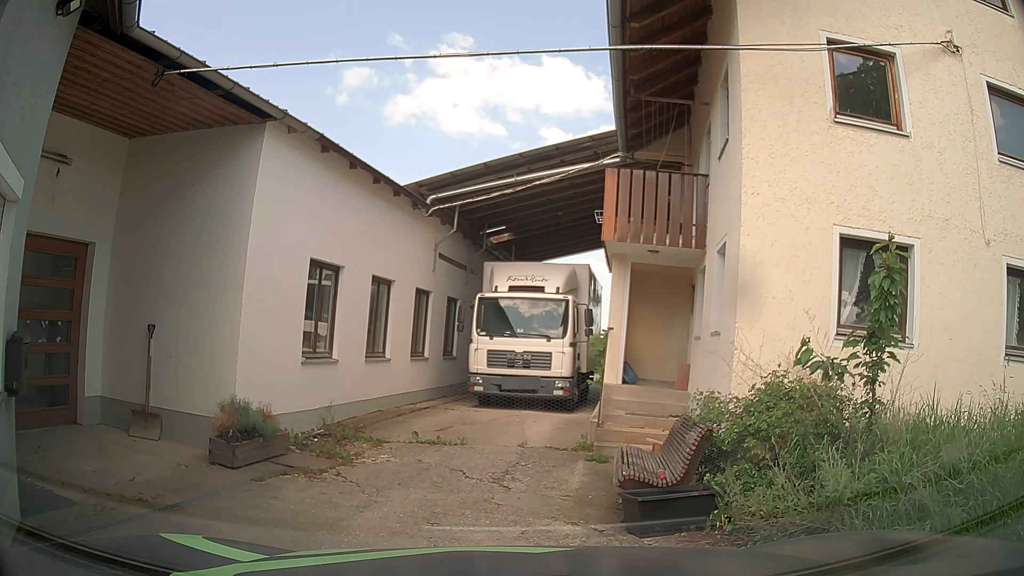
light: Day
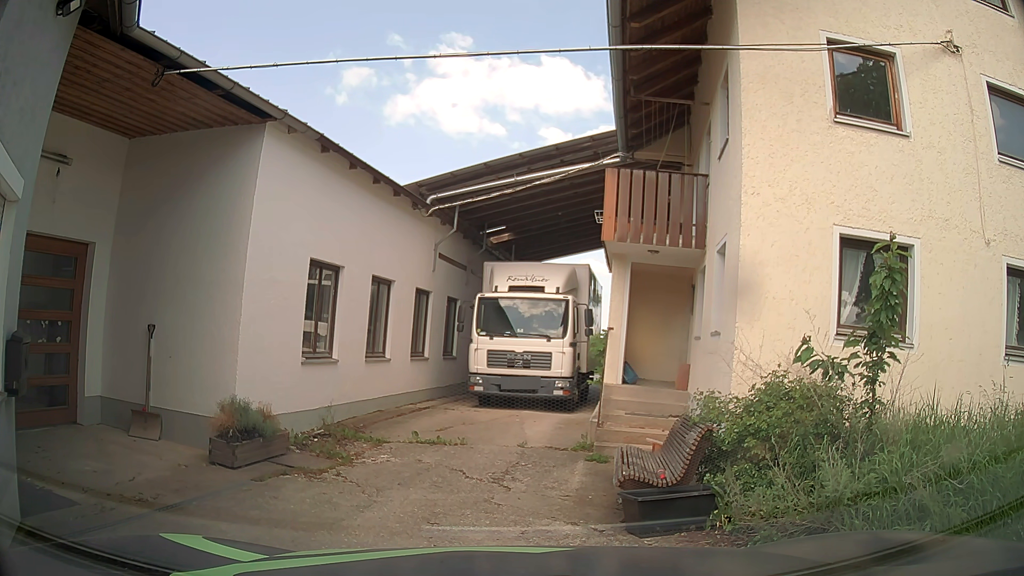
(0.0, 0.0) m; 0°
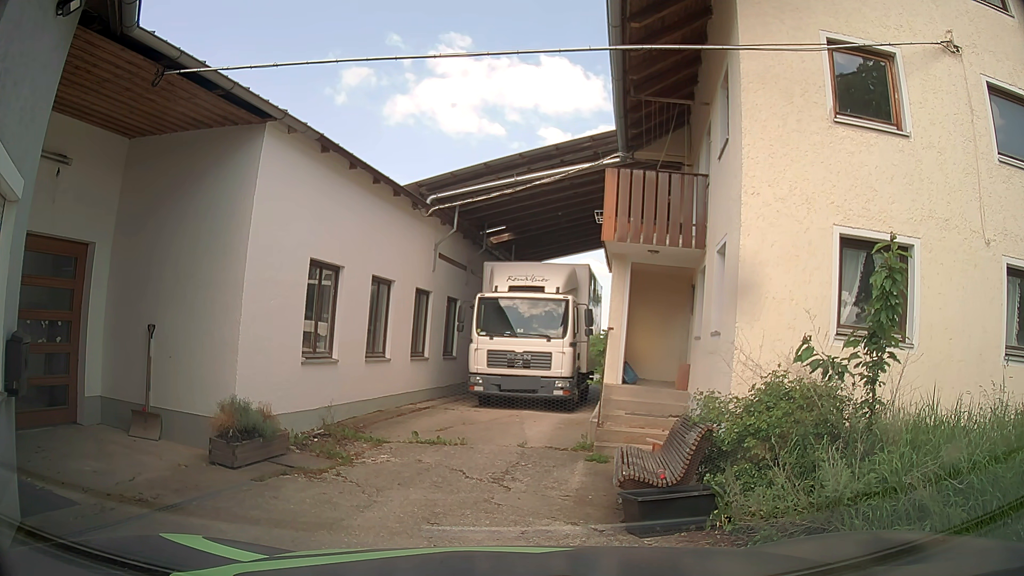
(0.0, 0.0) m; 0°
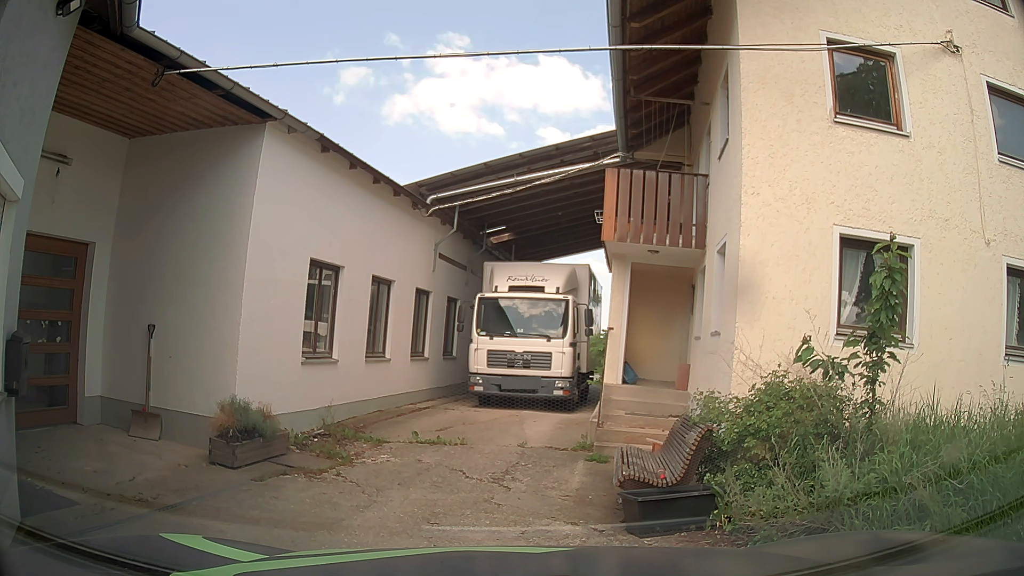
(0.0, 0.0) m; 0°
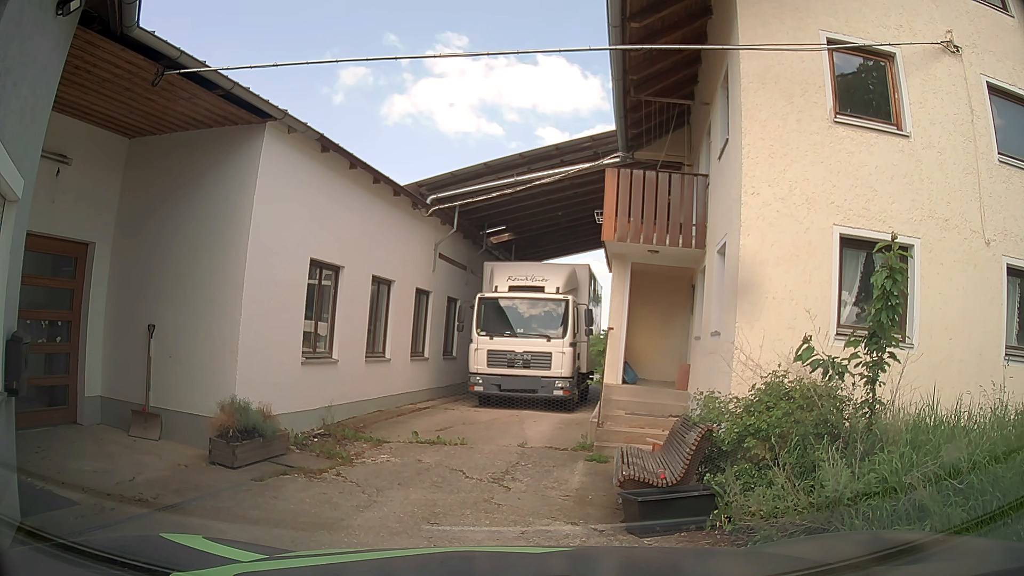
(0.0, 0.0) m; 0°
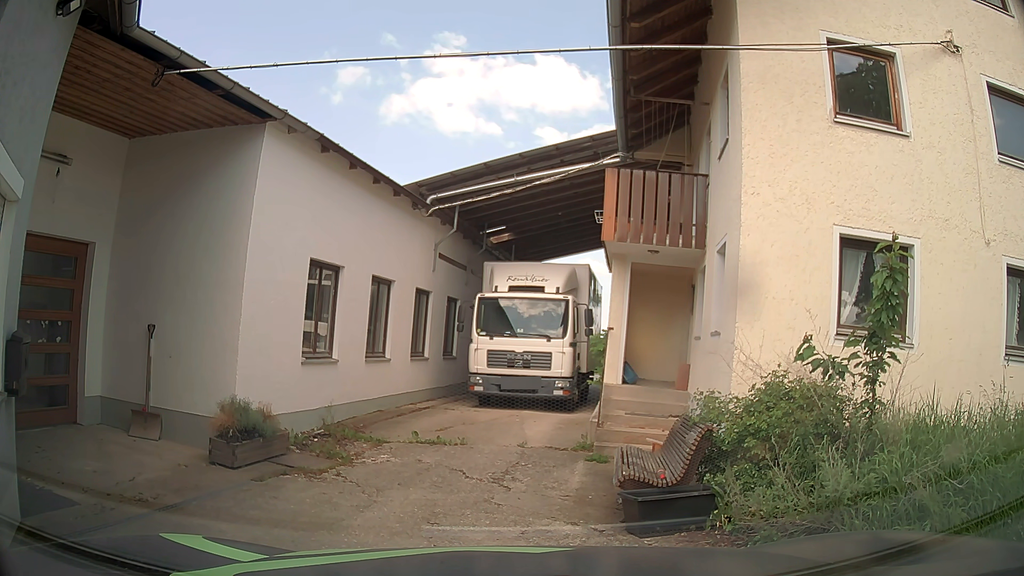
(0.0, 0.0) m; 0°
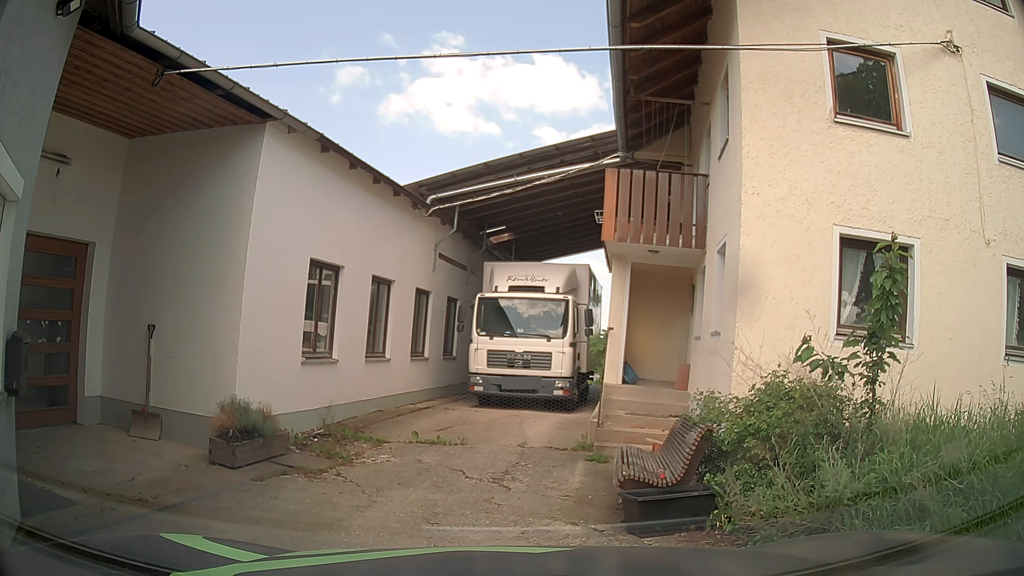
(0.0, 0.0) m; 0°
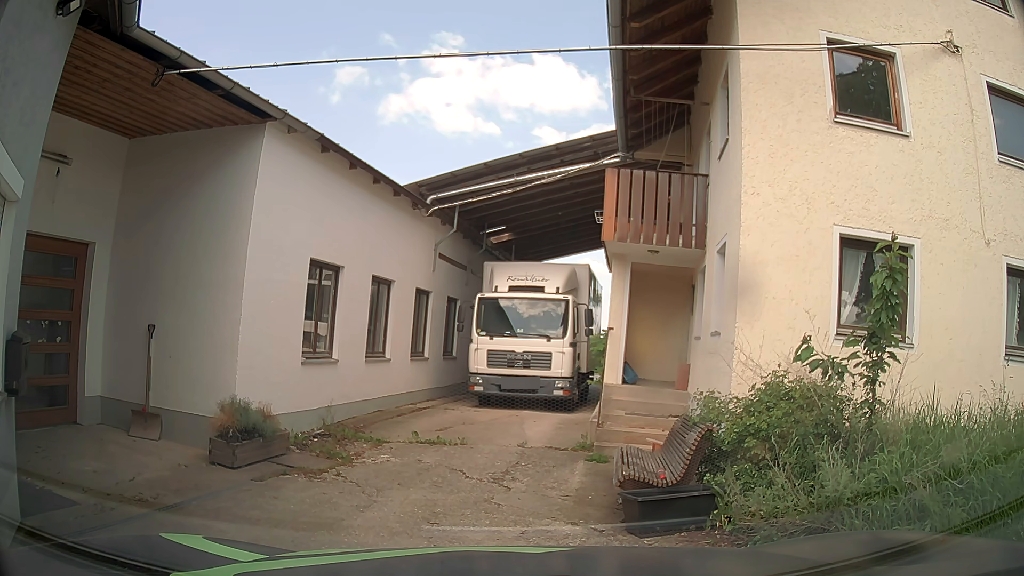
(0.0, 0.0) m; 0°
